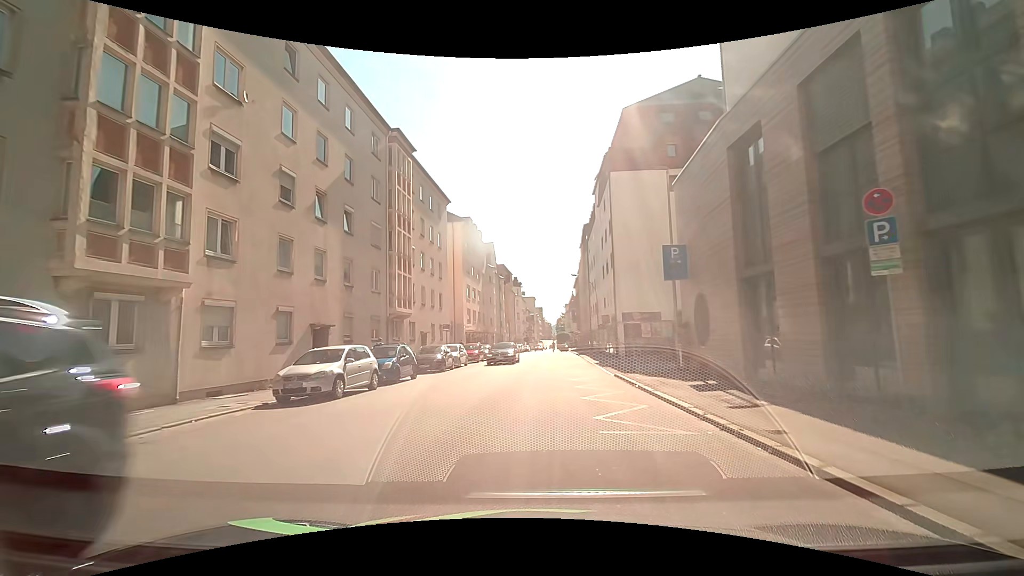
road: tertiary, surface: asphalt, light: Day
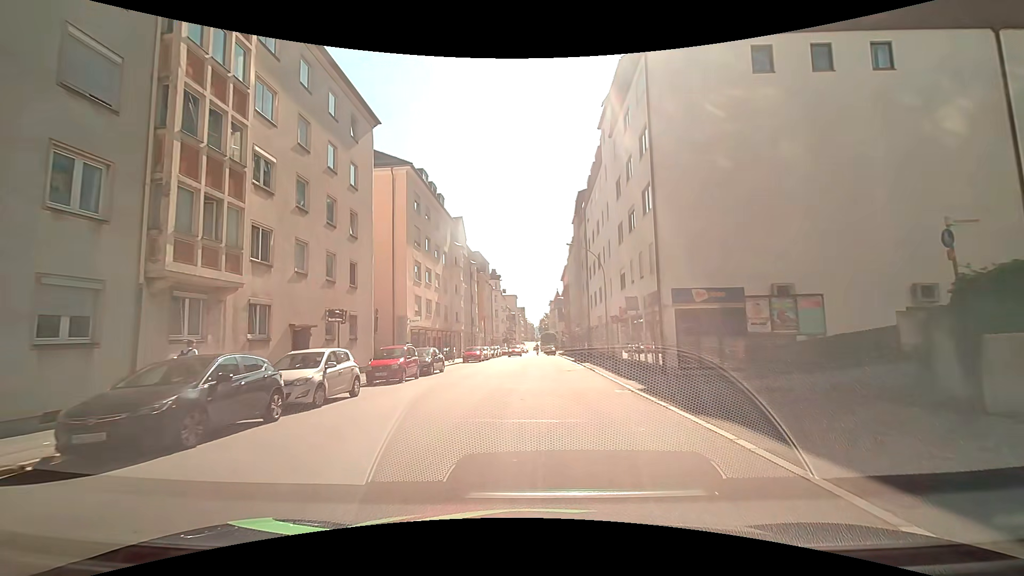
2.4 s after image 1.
(-0.1, +18.4) m; +1°
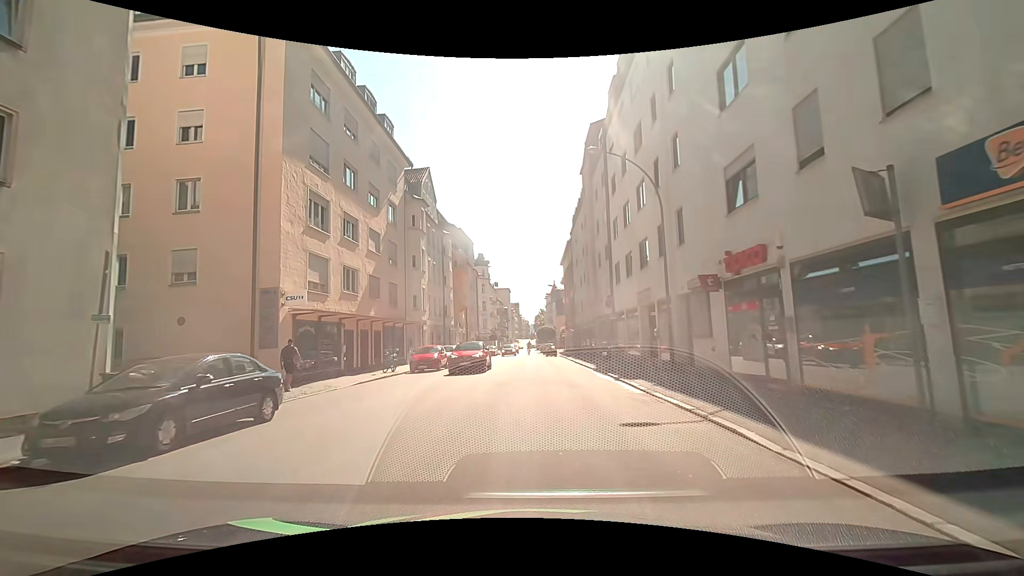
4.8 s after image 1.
(-0.1, +18.3) m; 0°
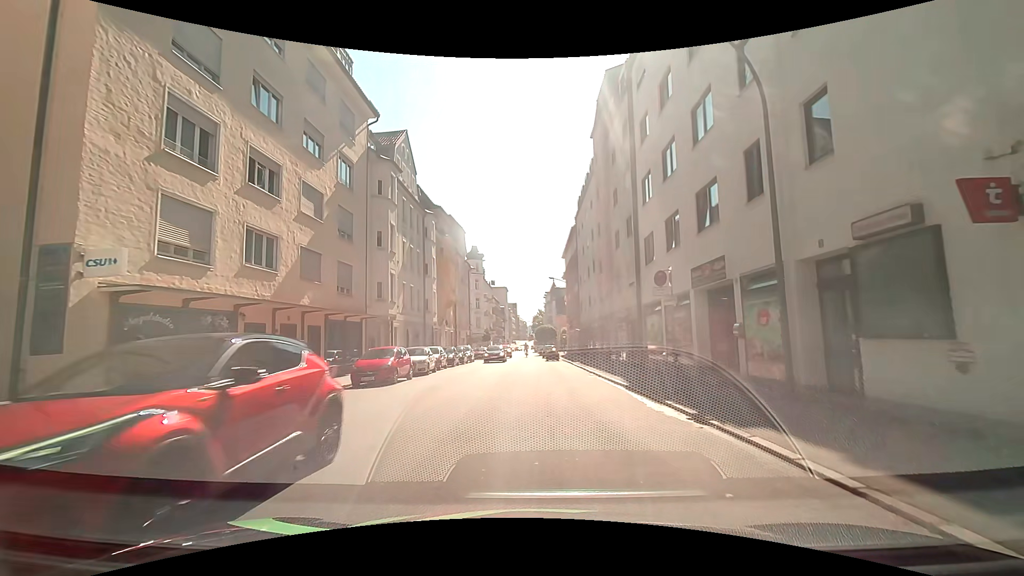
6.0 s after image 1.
(0.0, +8.8) m; +1°
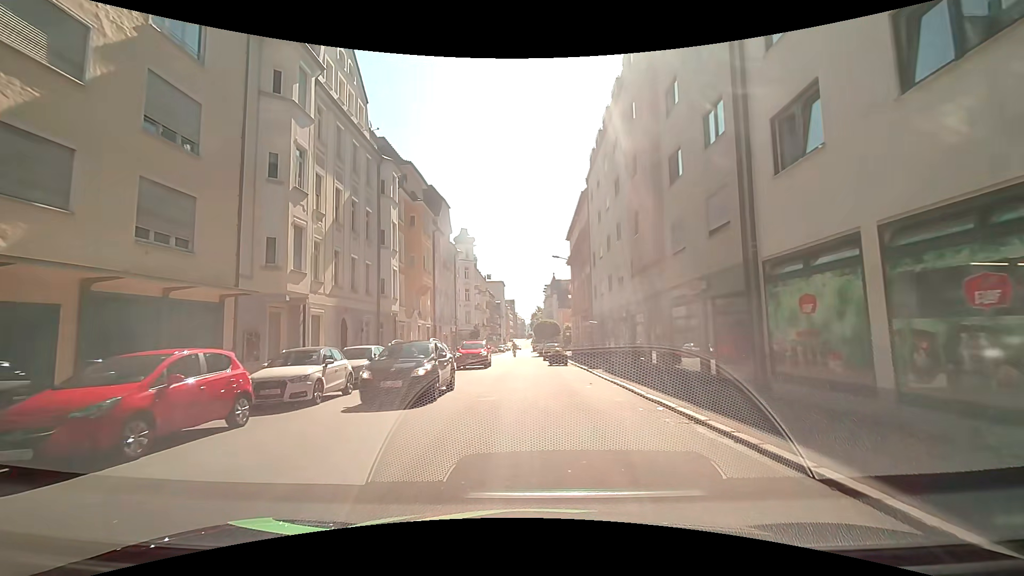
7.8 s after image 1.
(-0.2, +12.8) m; -1°
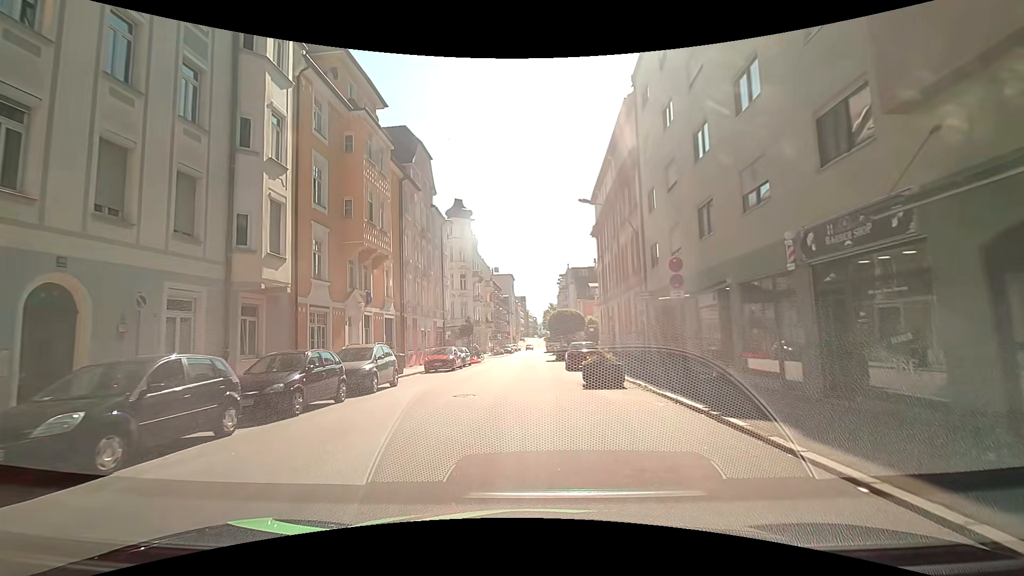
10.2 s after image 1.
(0.0, +16.5) m; -1°
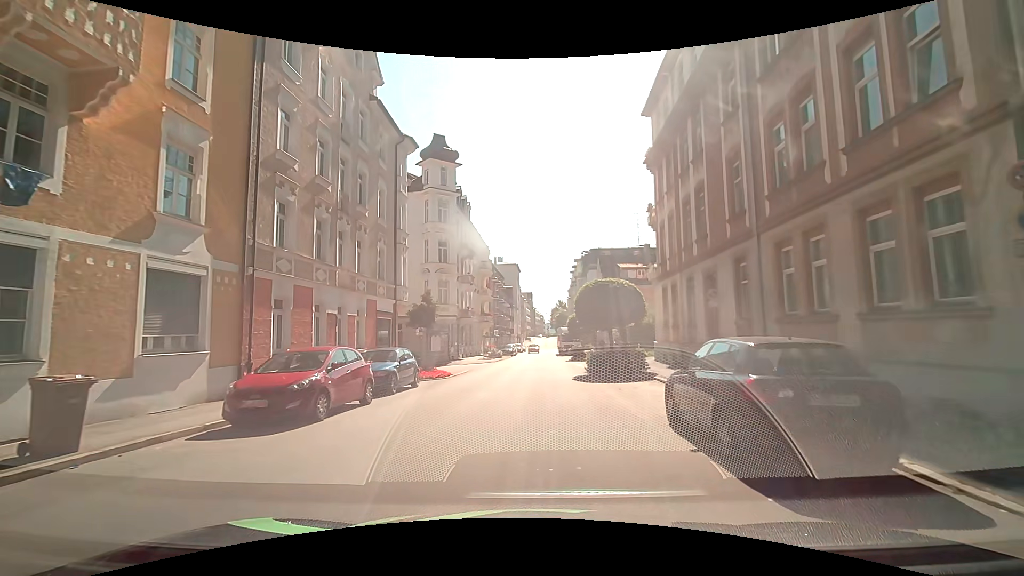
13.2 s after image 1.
(-0.2, +19.6) m; -1°
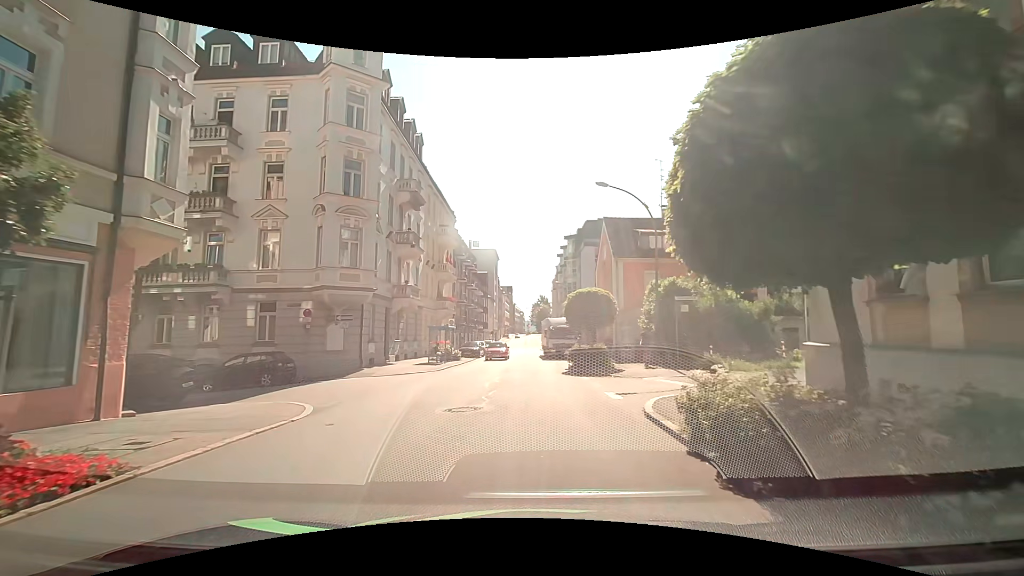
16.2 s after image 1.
(+0.3, +18.2) m; +2°
